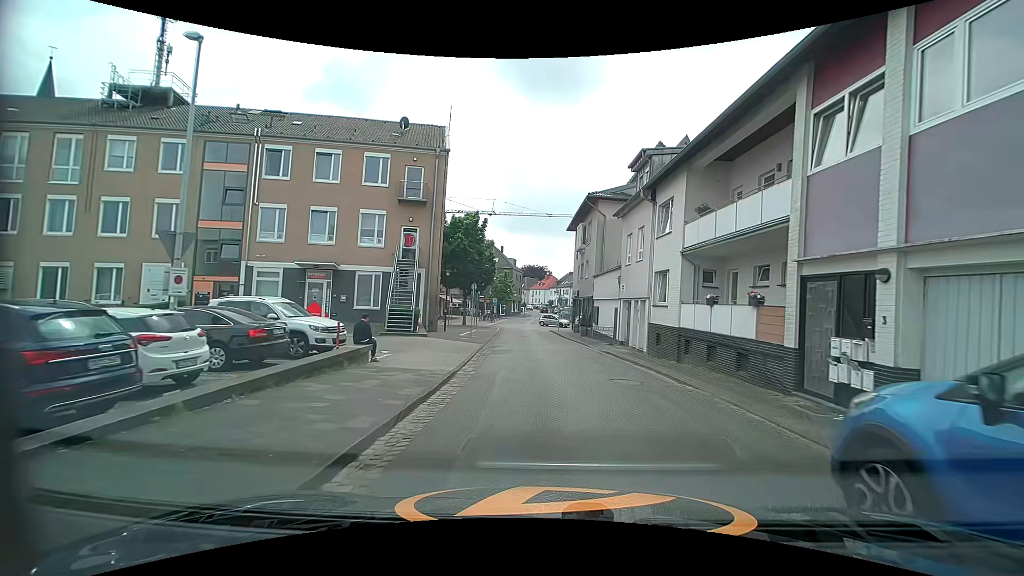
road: residential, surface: asphalt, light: Day
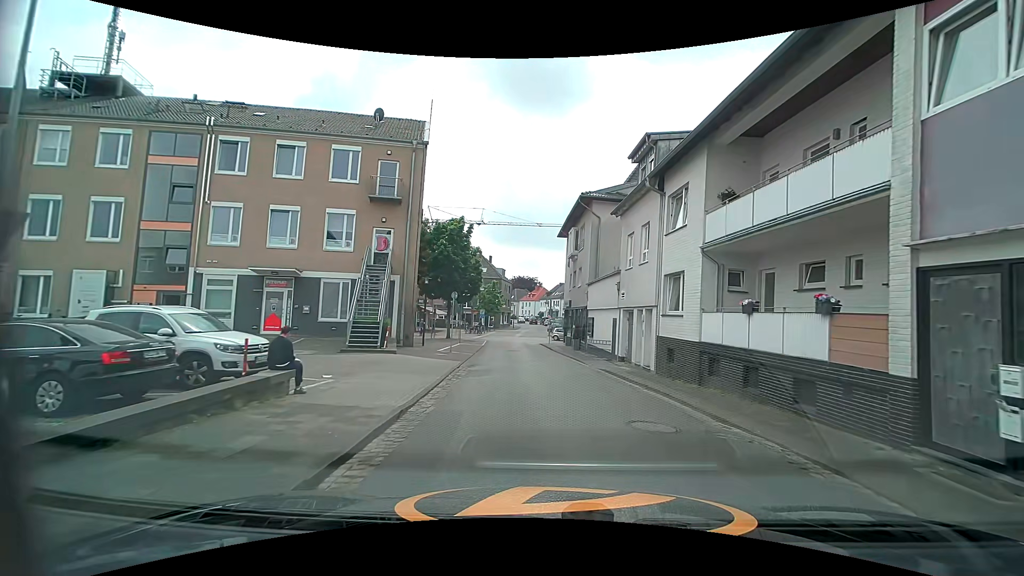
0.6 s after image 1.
(+0.1, +3.5) m; +2°
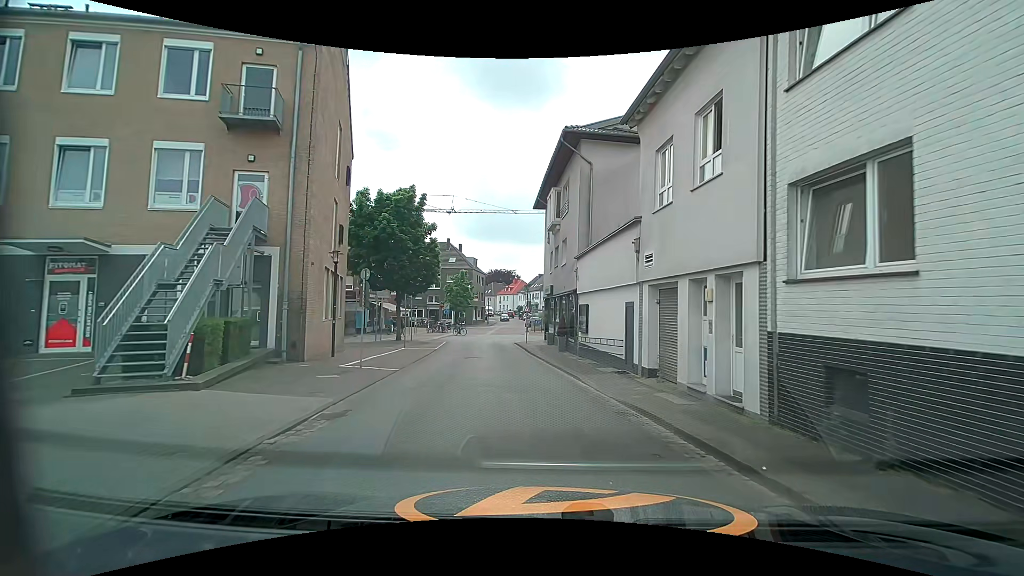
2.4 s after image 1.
(+0.3, +10.7) m; +4°
